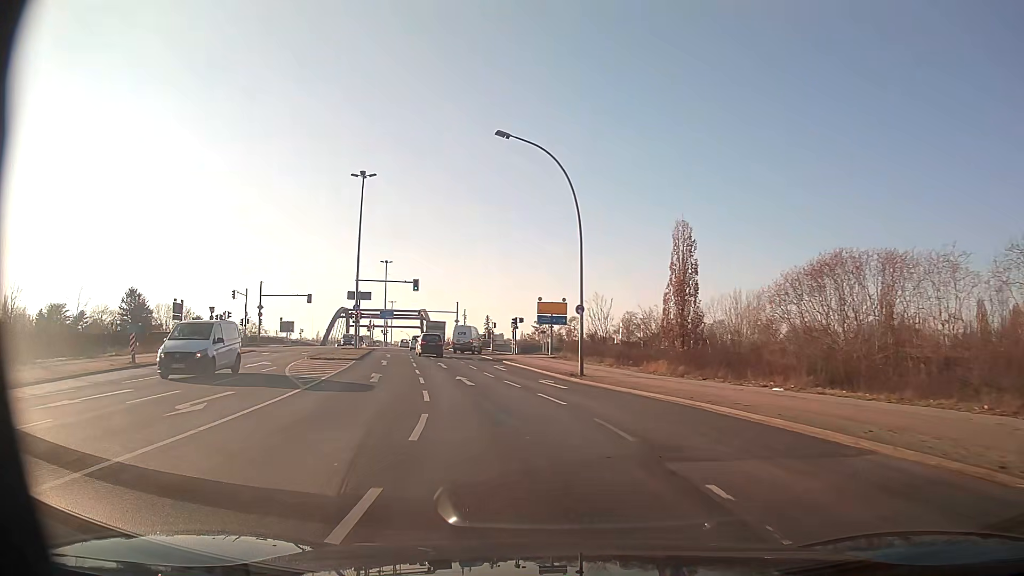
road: secondary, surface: asphalt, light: Day
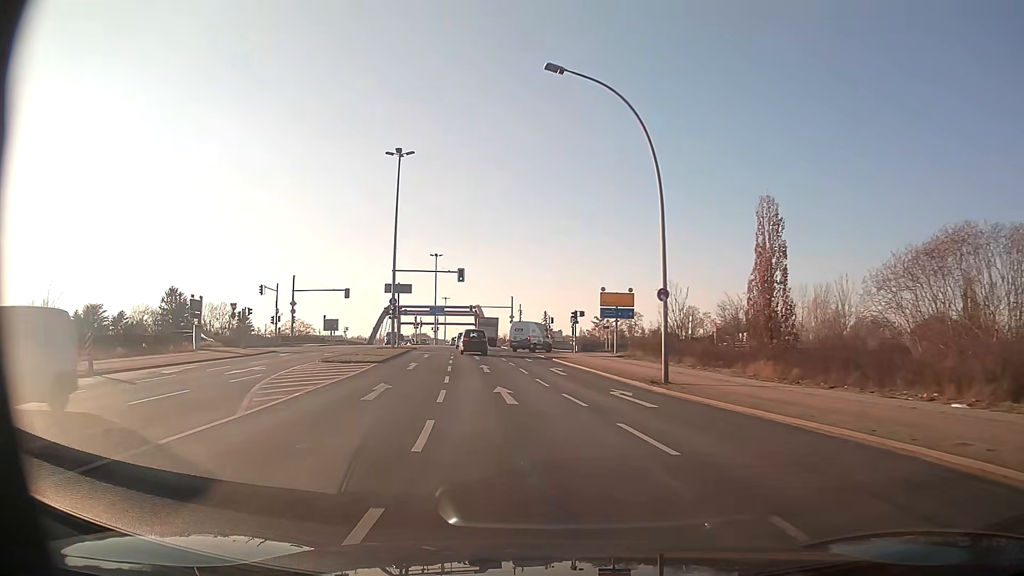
(-0.3, +7.2) m; -5°
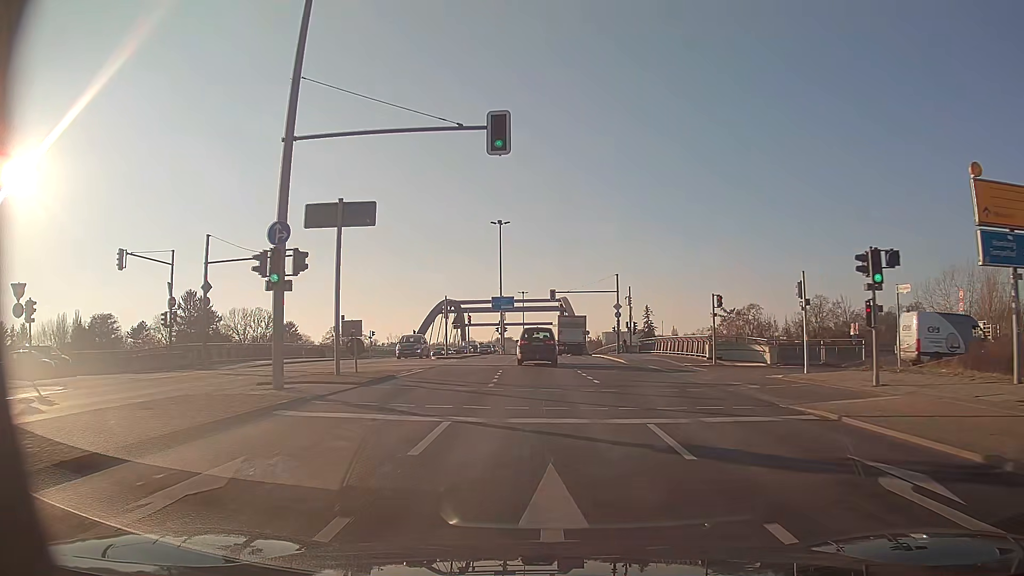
(-3.6, +36.5) m; -7°
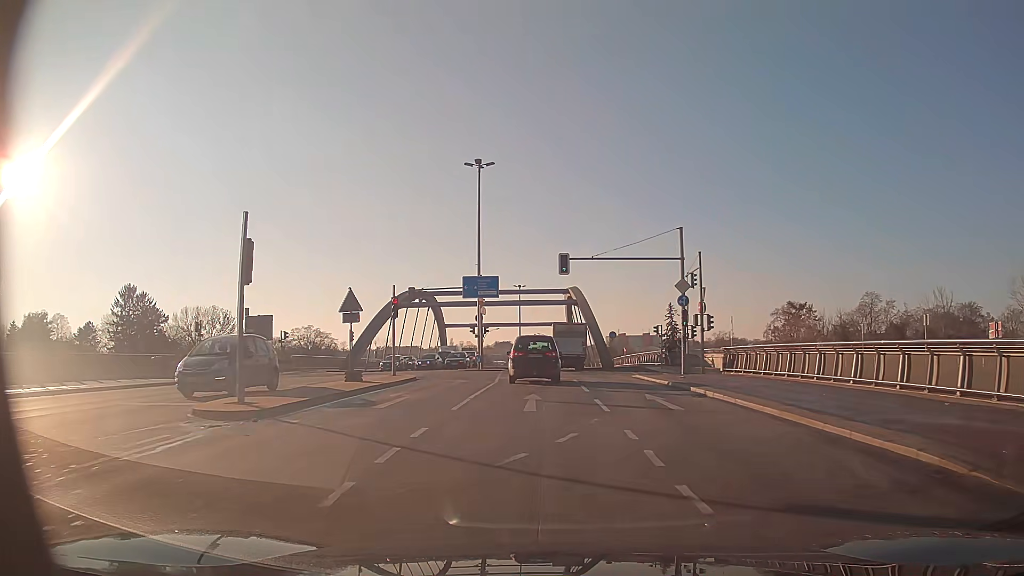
(-0.5, +28.7) m; 0°
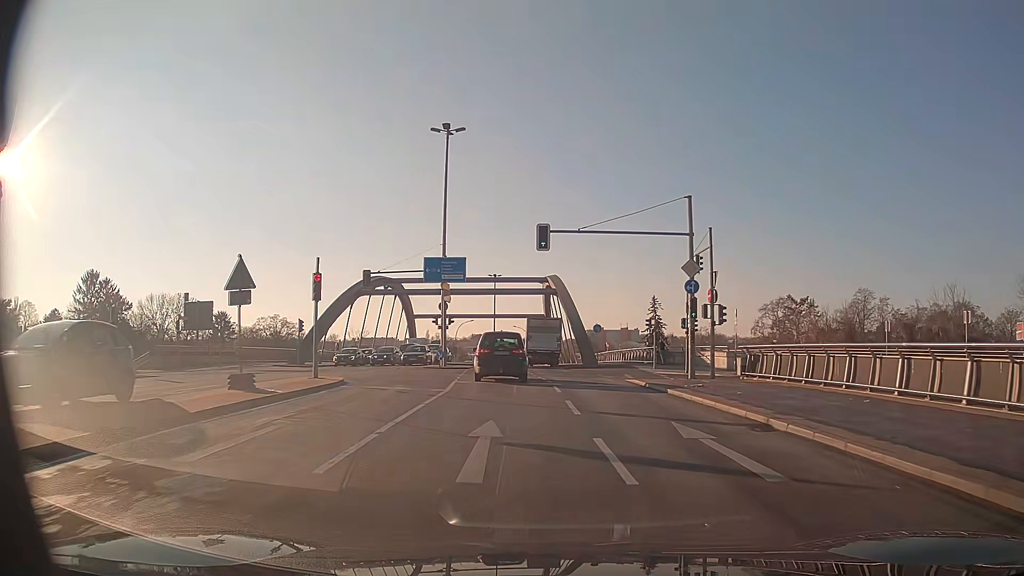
(0.0, +6.9) m; +2°
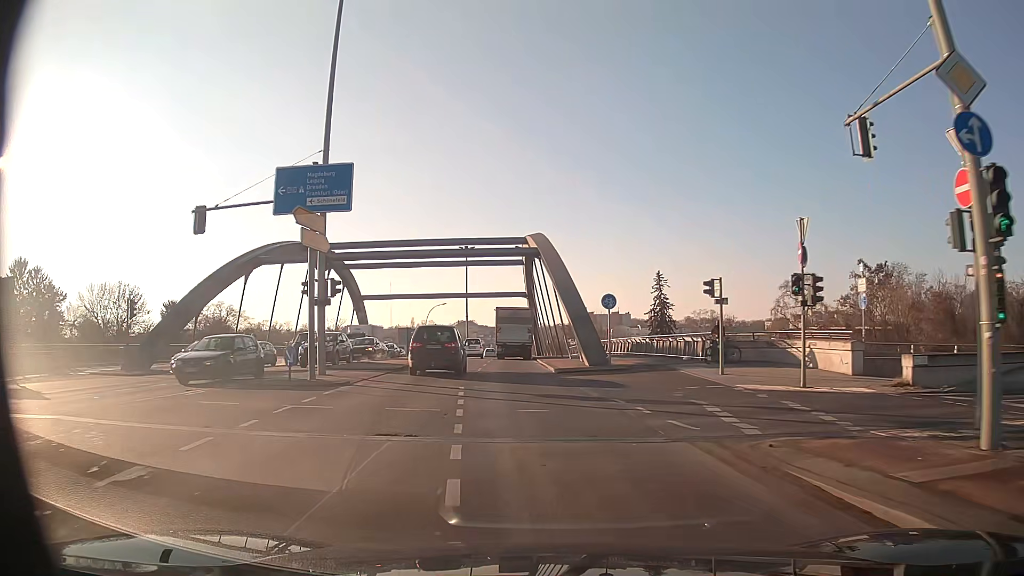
(+0.5, +20.4) m; +2°
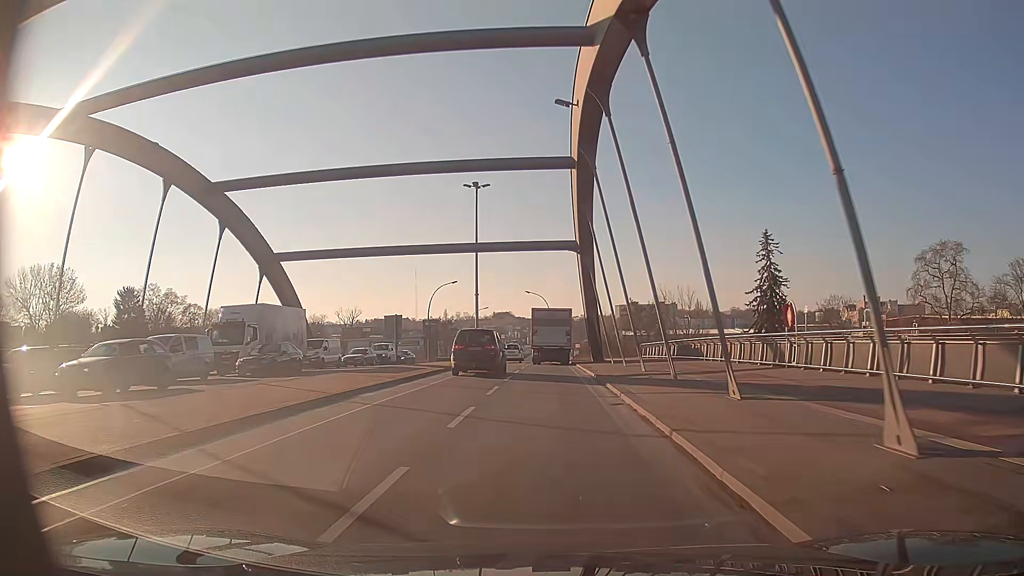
(-2.2, +35.3) m; -5°
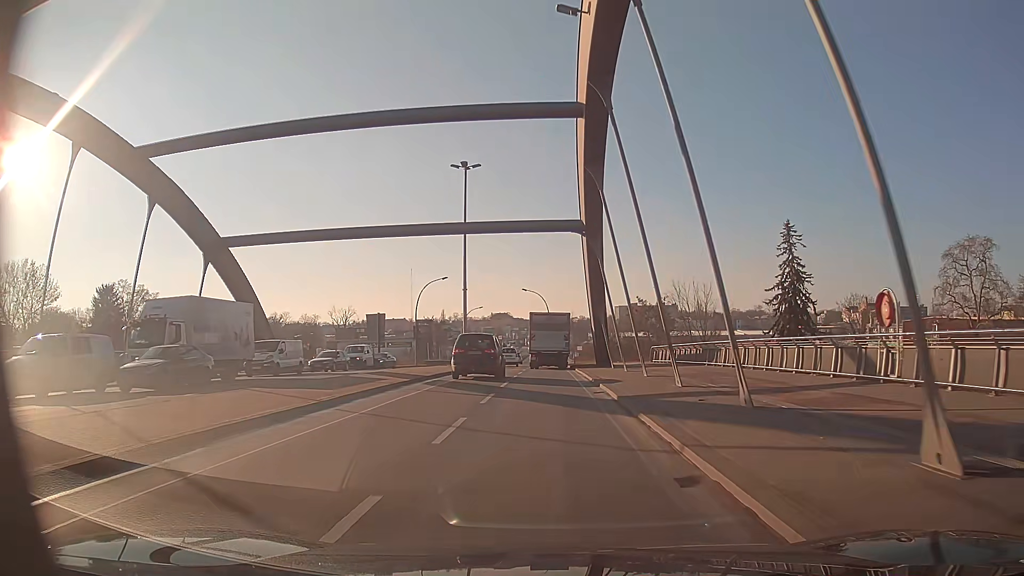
(+0.1, +7.3) m; 0°
(0, +10) (0, +20) (0, +30) (0, +40) (0, +50) (0, +60) (-1, +70) (-1, +80) (-1, +90) (-1, +100) m
